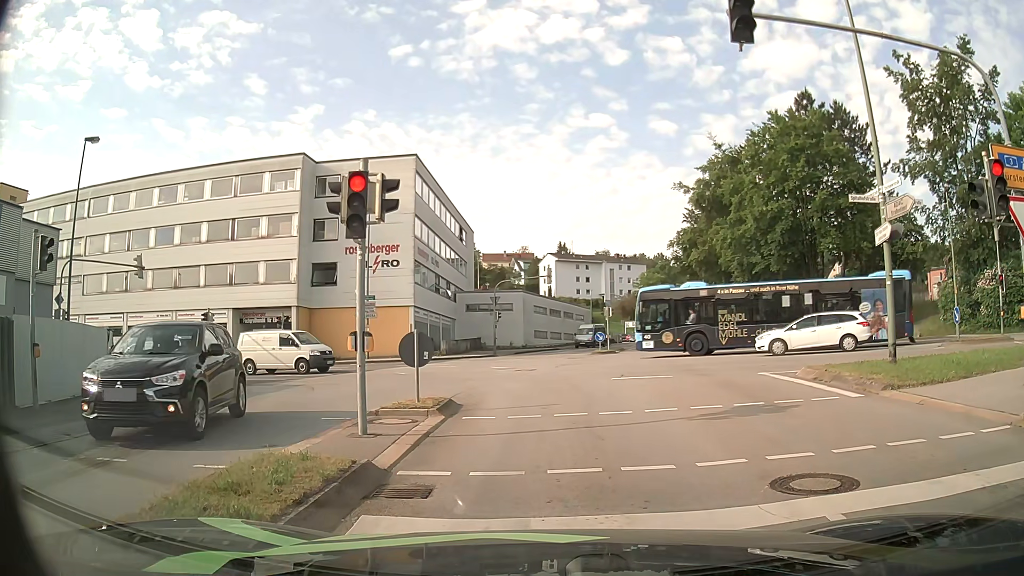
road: tertiary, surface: asphalt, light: Day
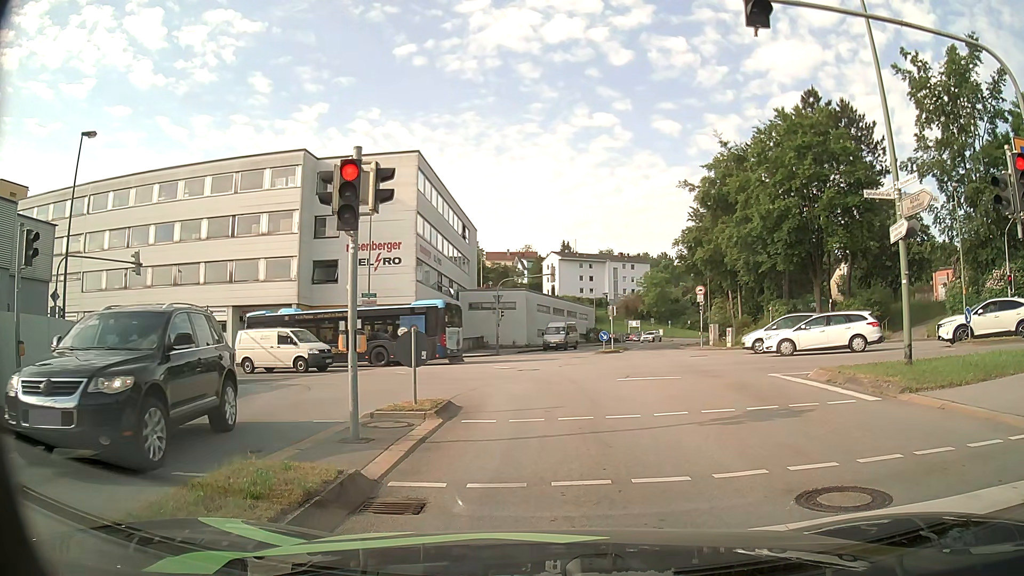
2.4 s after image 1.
(0.0, +0.6) m; 0°
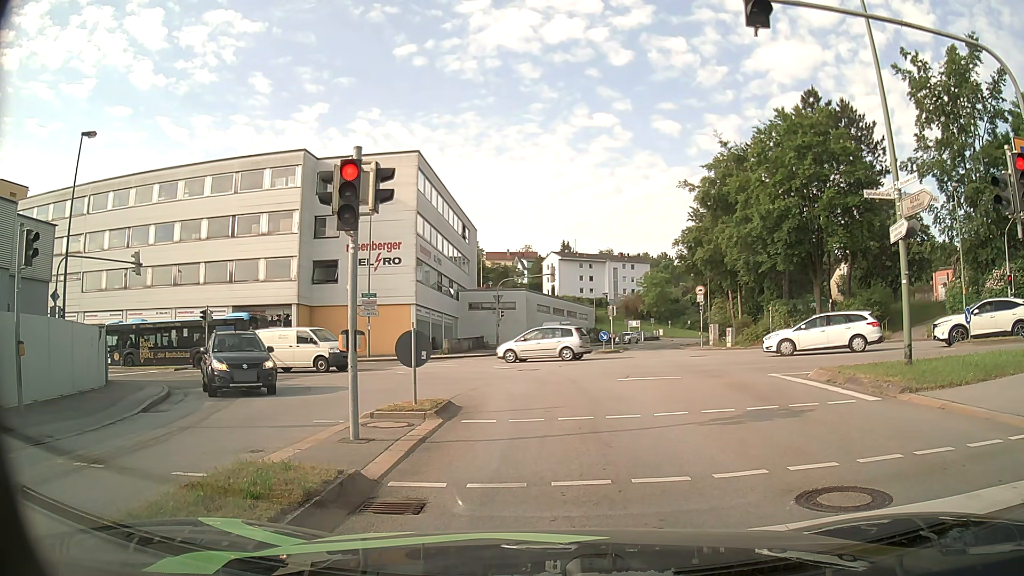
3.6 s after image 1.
(0.0, 0.0) m; 0°
